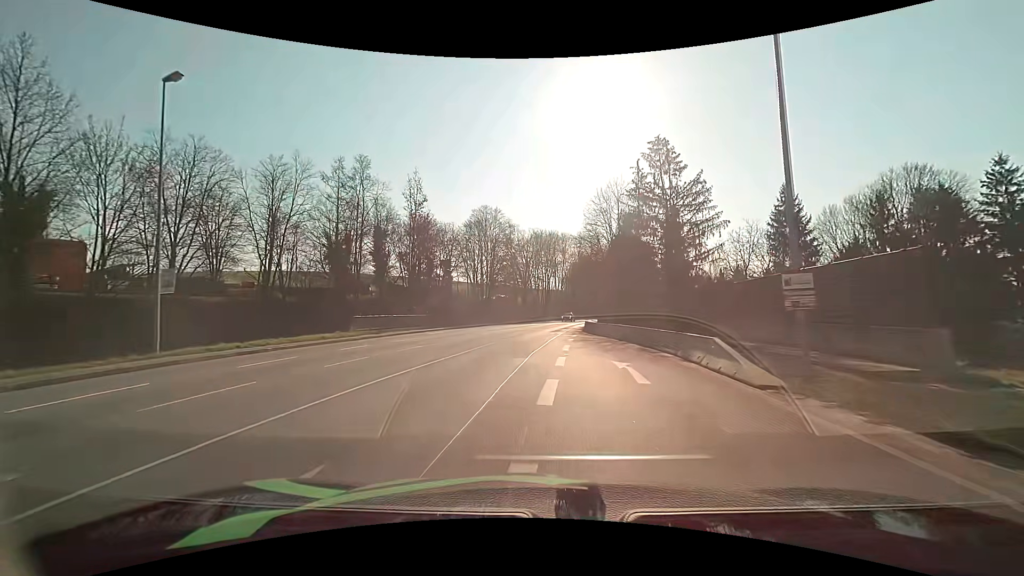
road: primary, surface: asphalt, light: Day
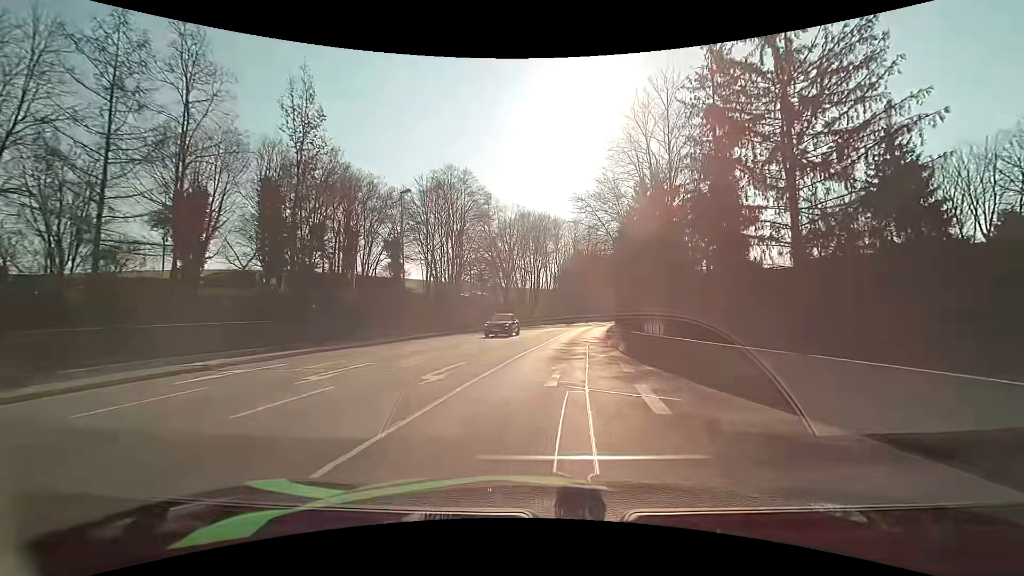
(+0.1, +24.7) m; +1°
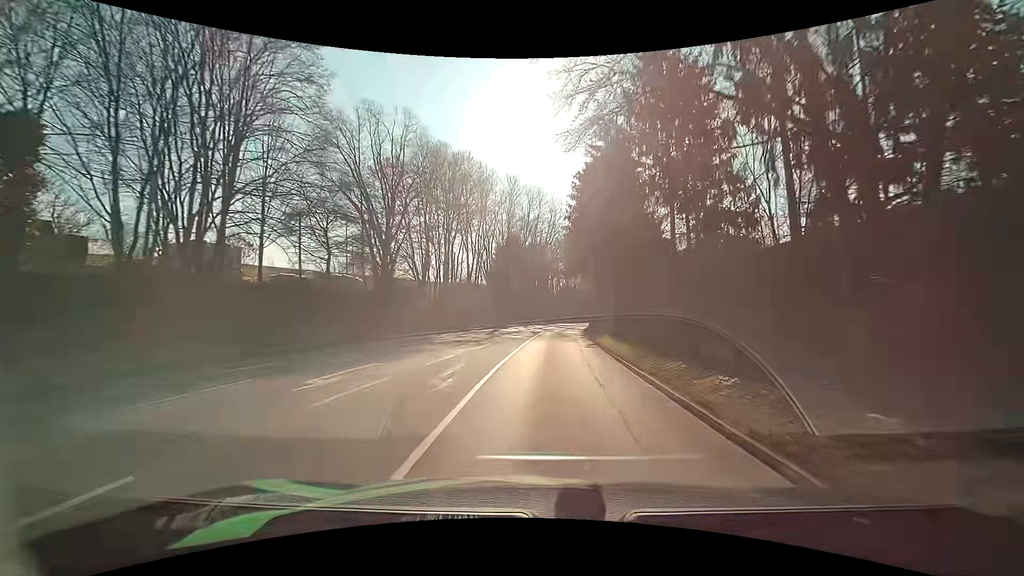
(+2.4, +35.6) m; +8°
(0, +10) (+1, +20) (+1, +30) (+2, +40) (+3, +50) (+4, +60) (+6, +70) (+9, +79) (+12, +89) (+15, +98) m
